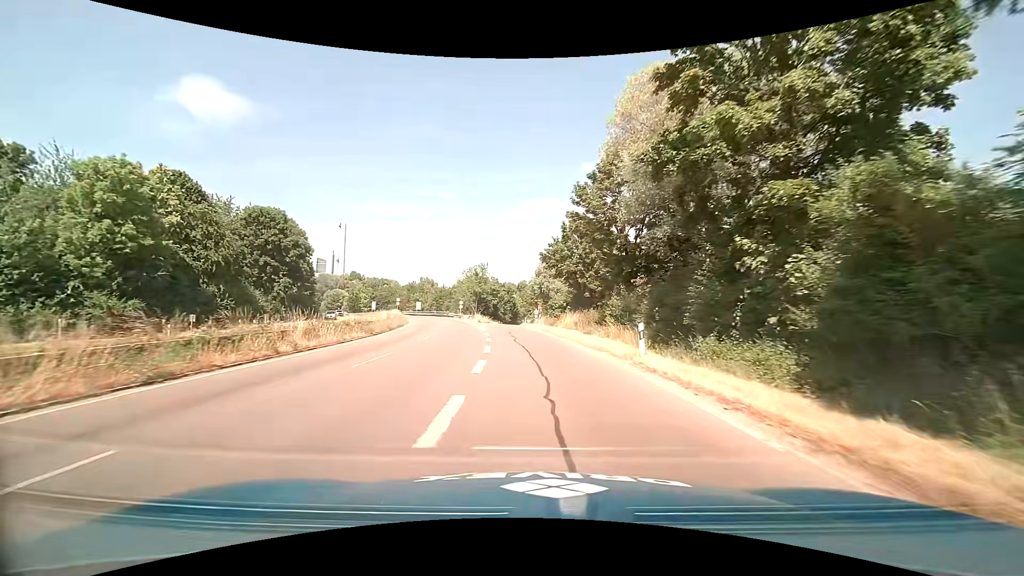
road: trunk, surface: asphalt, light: Day
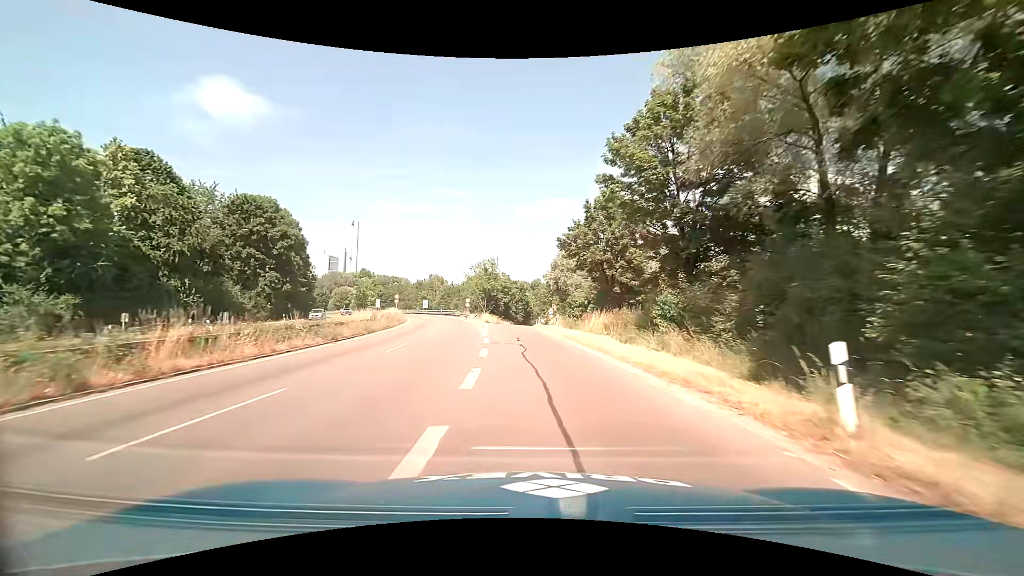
(-0.1, +8.2) m; -1°
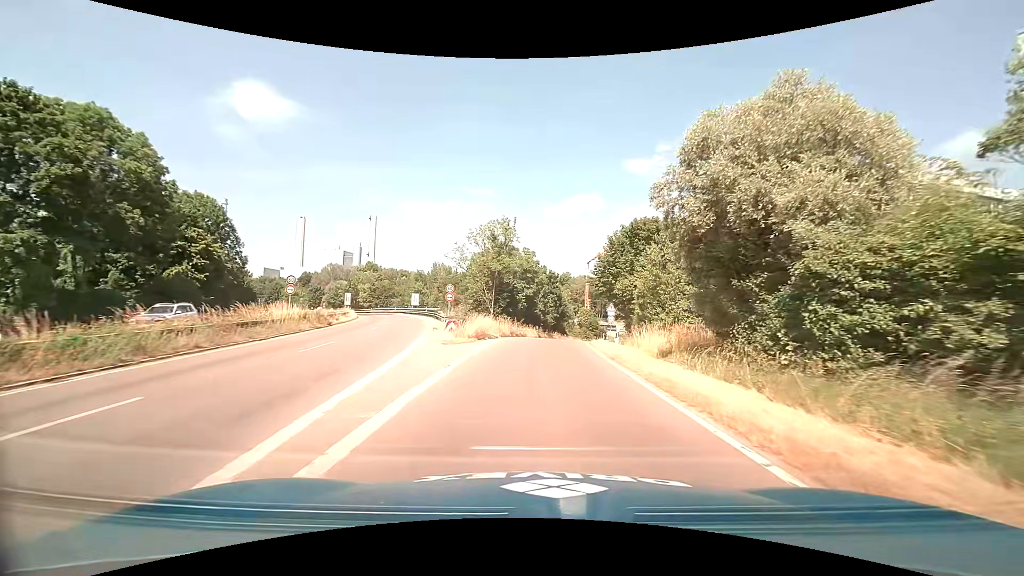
(-1.5, +37.1) m; -3°
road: trunk_link
(0, +10) (0, +20) (+1, +30) (+2, +40) (+4, +50) (+5, +60) (+7, +70) (+9, +79) (+10, +89) (+13, +99) m
